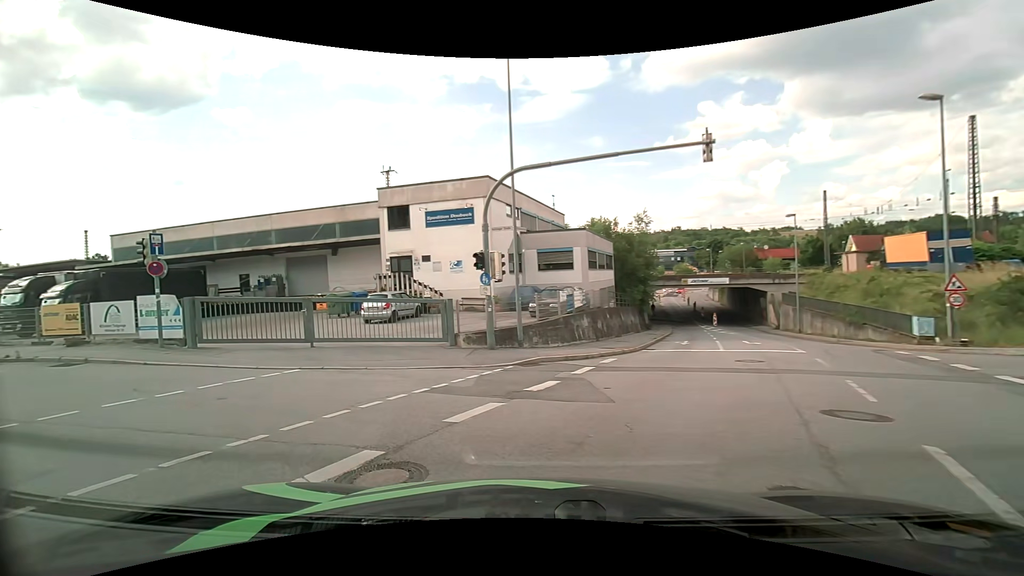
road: tertiary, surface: asphalt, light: Day
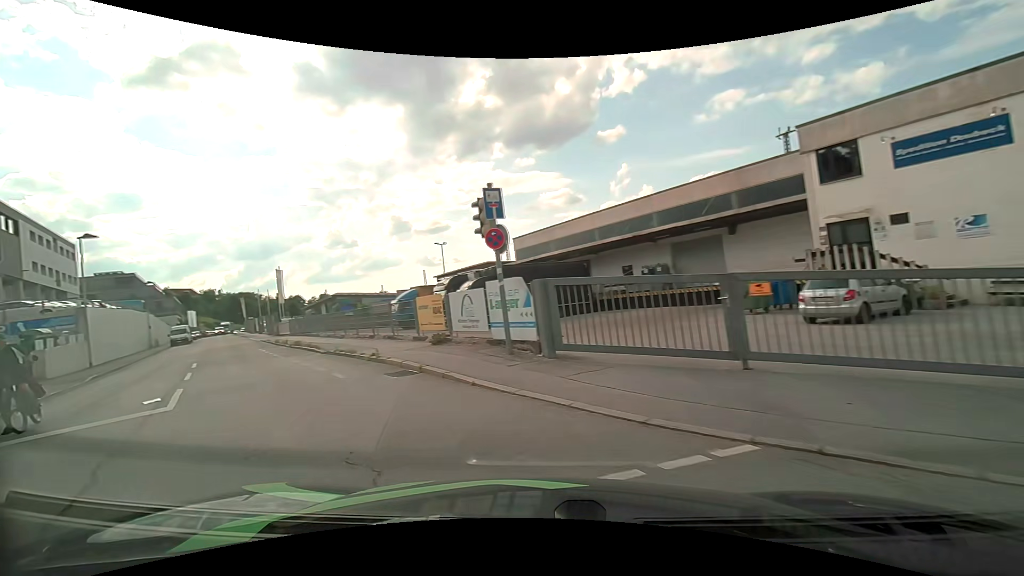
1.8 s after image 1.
(-2.8, +7.6) m; -42°
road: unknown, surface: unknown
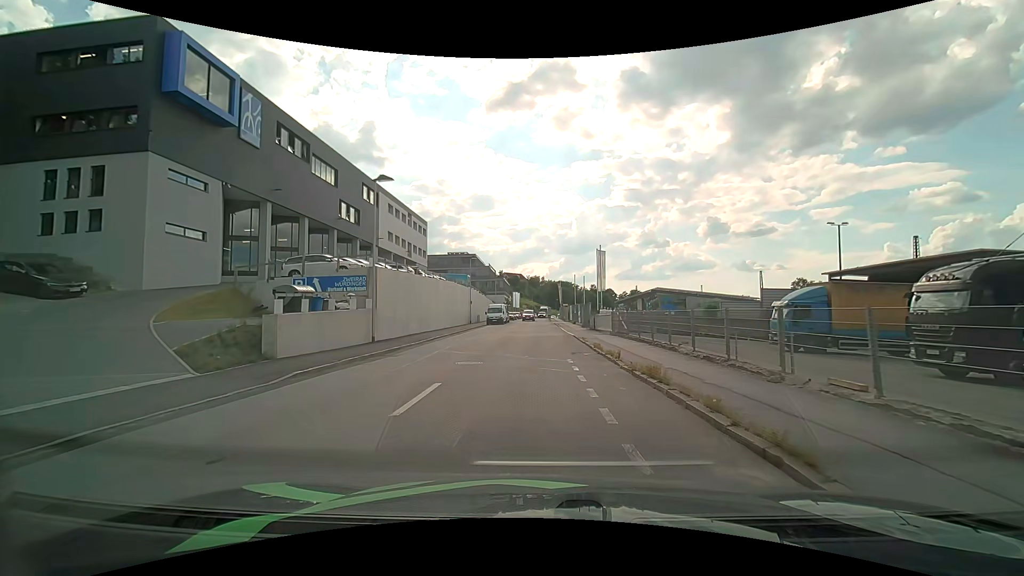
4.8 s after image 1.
(-7.1, +14.4) m; -34°
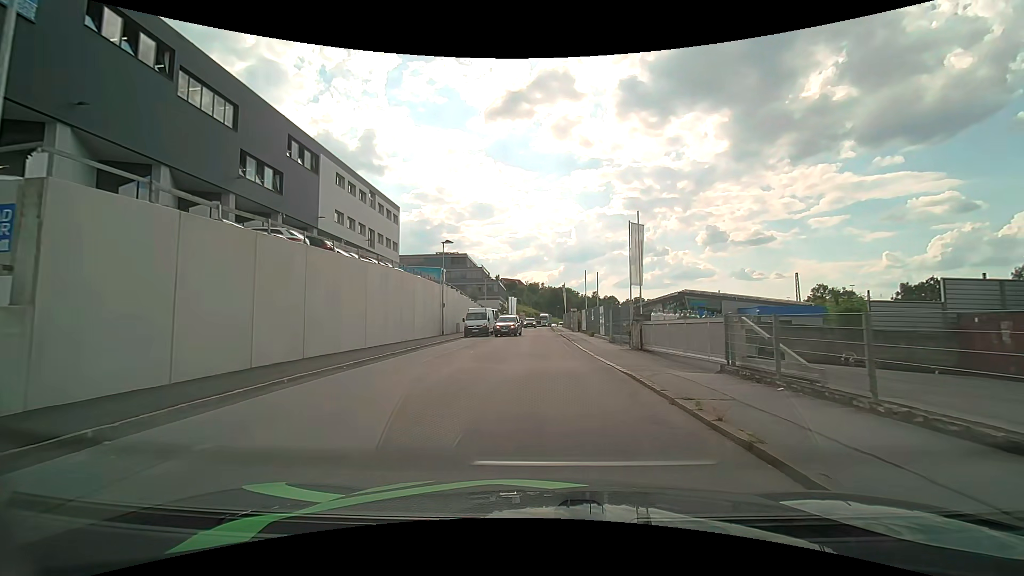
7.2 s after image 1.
(-0.1, +17.9) m; -1°
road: residential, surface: asphalt
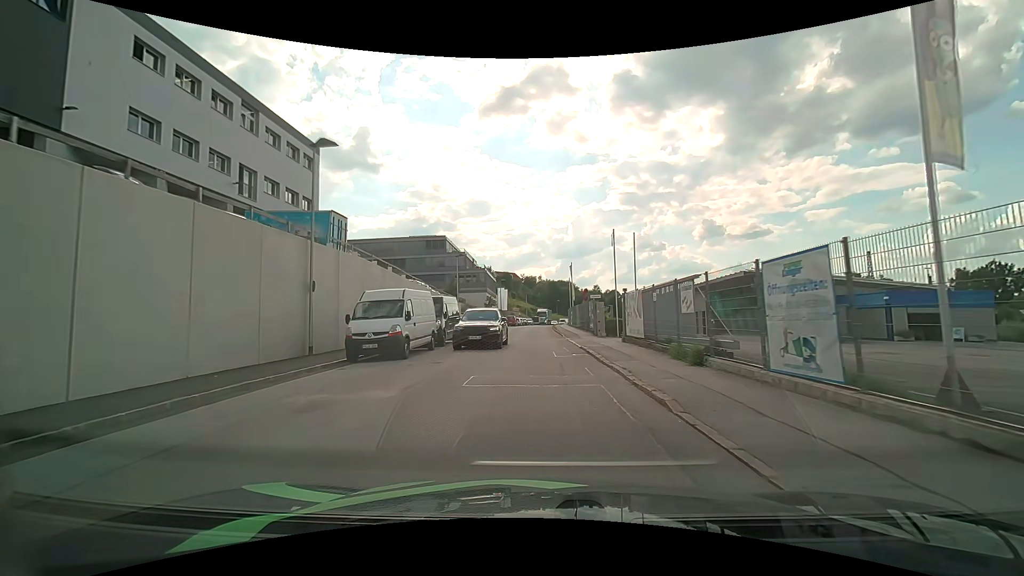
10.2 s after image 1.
(+0.5, +24.7) m; +1°
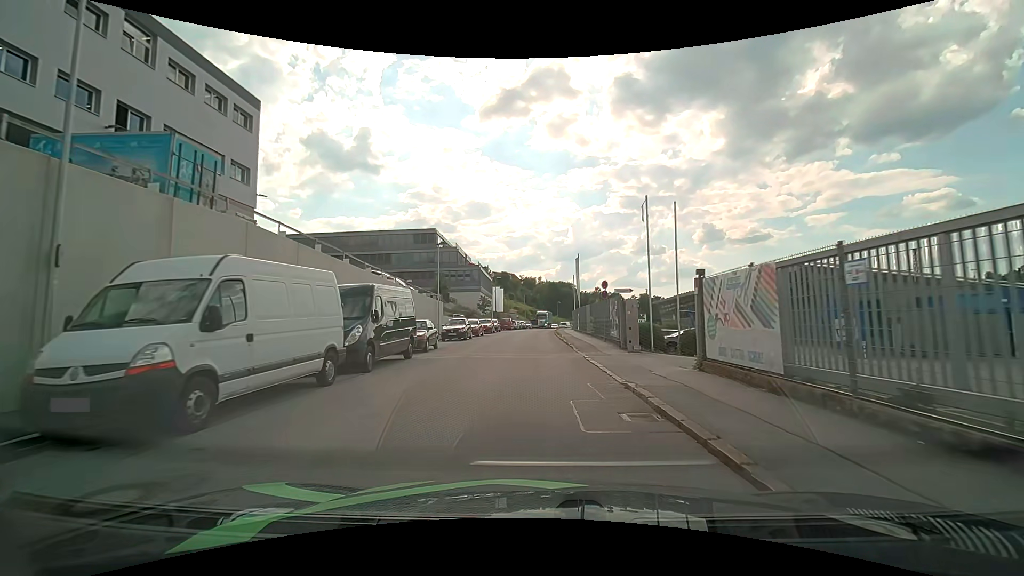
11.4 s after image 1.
(-0.1, +10.2) m; 0°
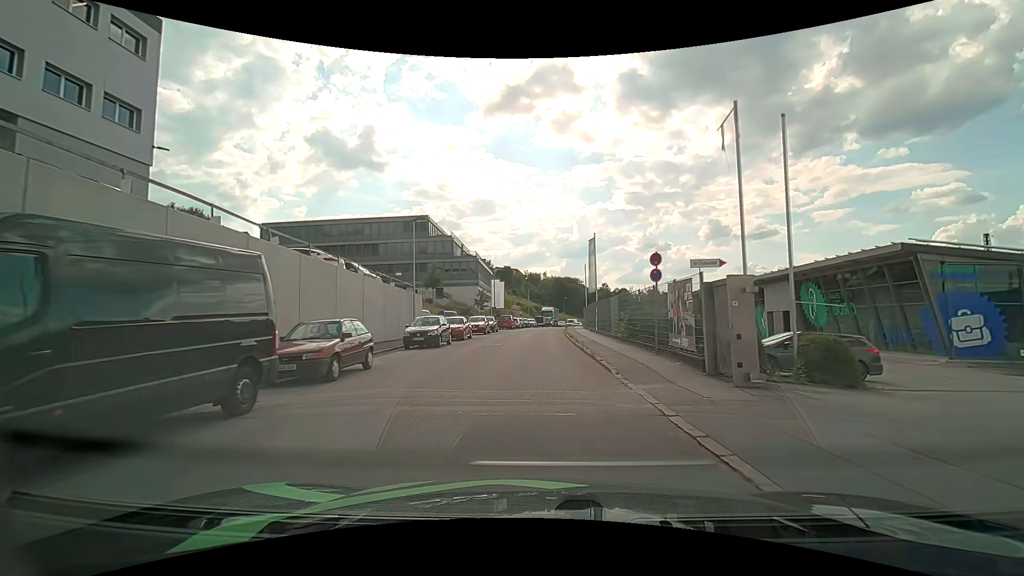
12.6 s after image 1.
(0.0, +10.1) m; -1°
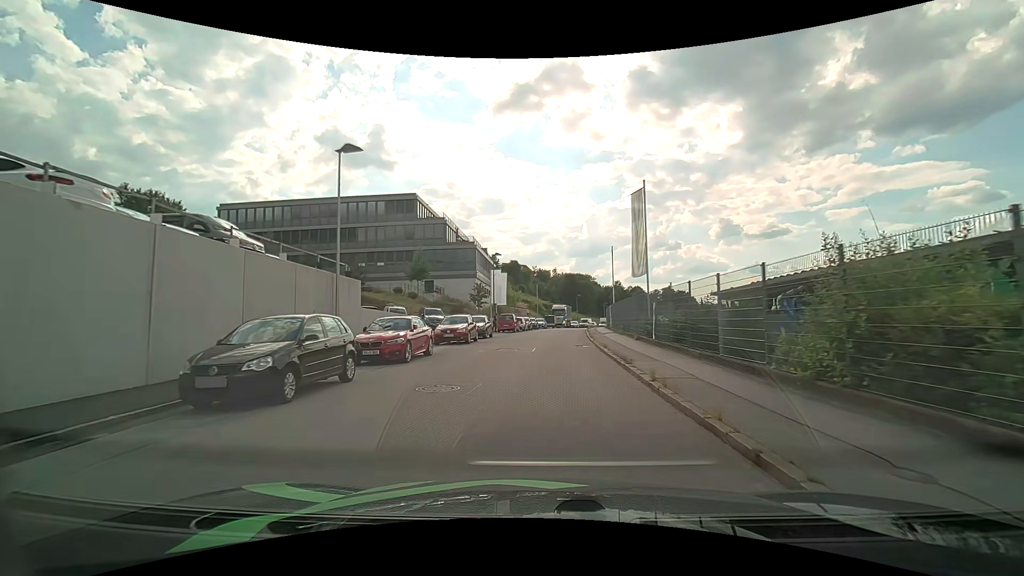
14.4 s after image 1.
(-0.1, +14.3) m; -1°
(0, +10) (0, +20) (+1, +30) (+2, +40) (+3, +50) (+4, +60) (+5, +70) (+7, +80) (+9, +89) (+10, +99) m
